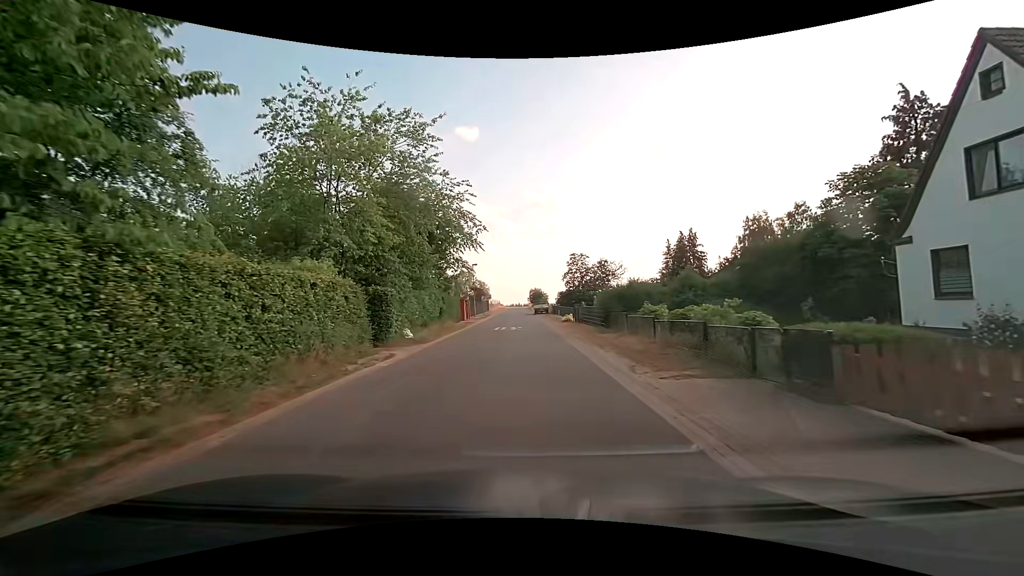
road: unclassified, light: Day
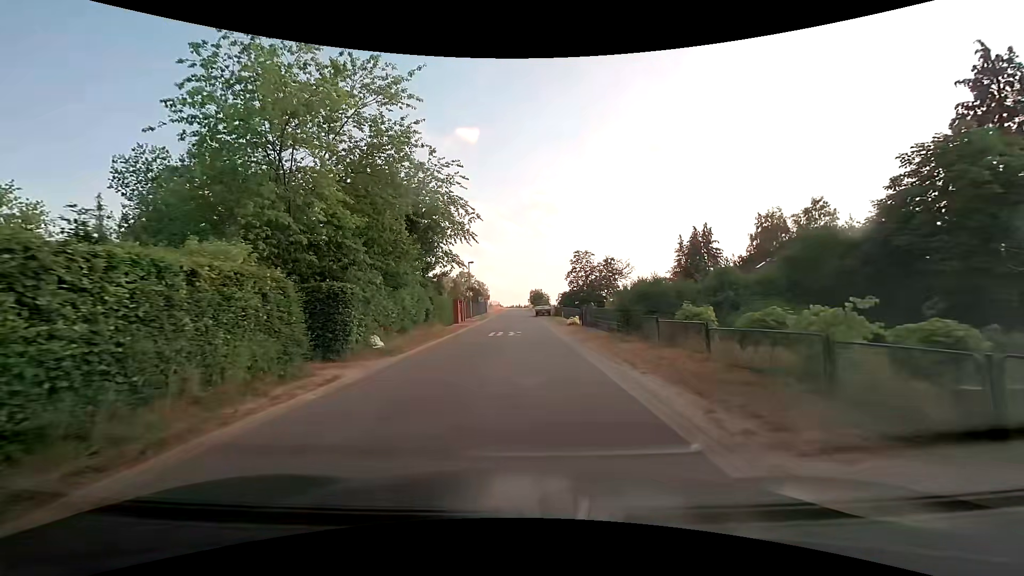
(0.0, +4.4) m; -1°
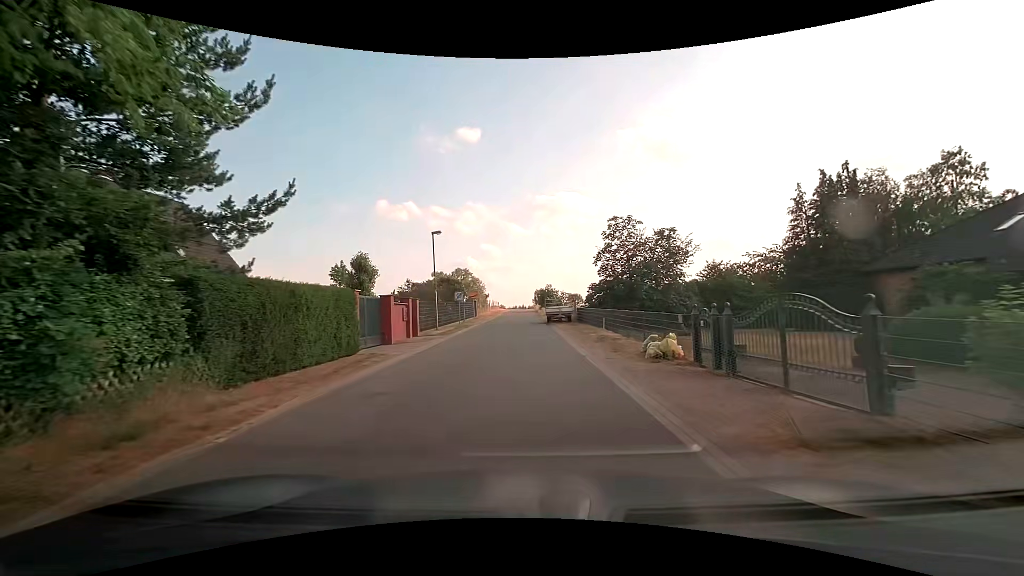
(0.0, +22.2) m; 0°
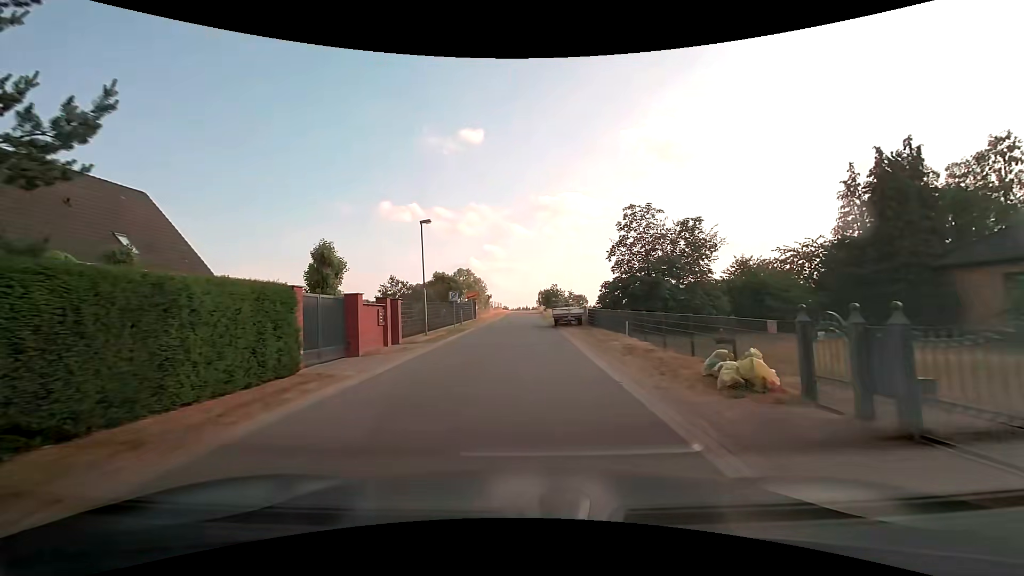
(0.0, +4.5) m; -1°
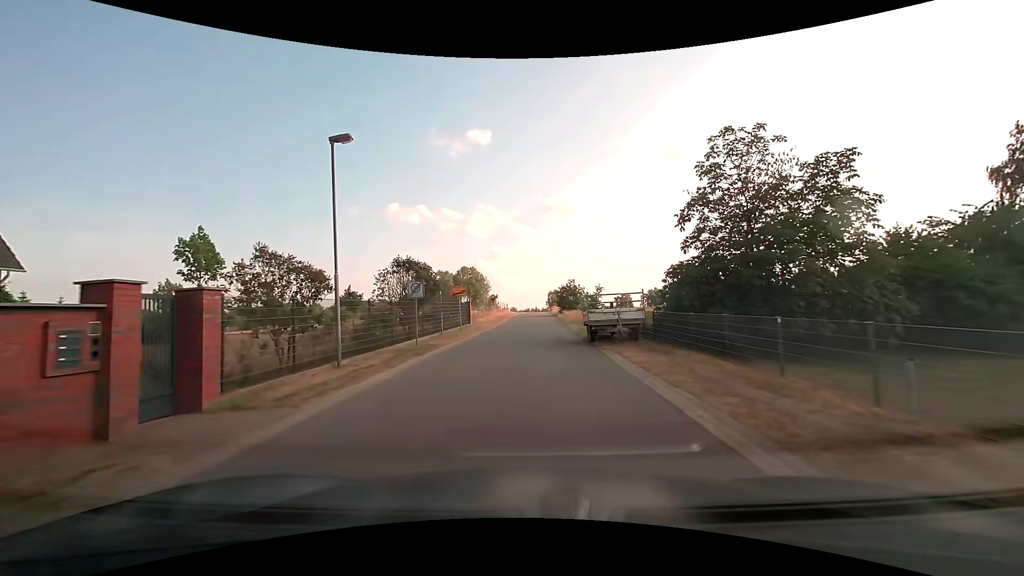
(-0.1, +13.4) m; -1°
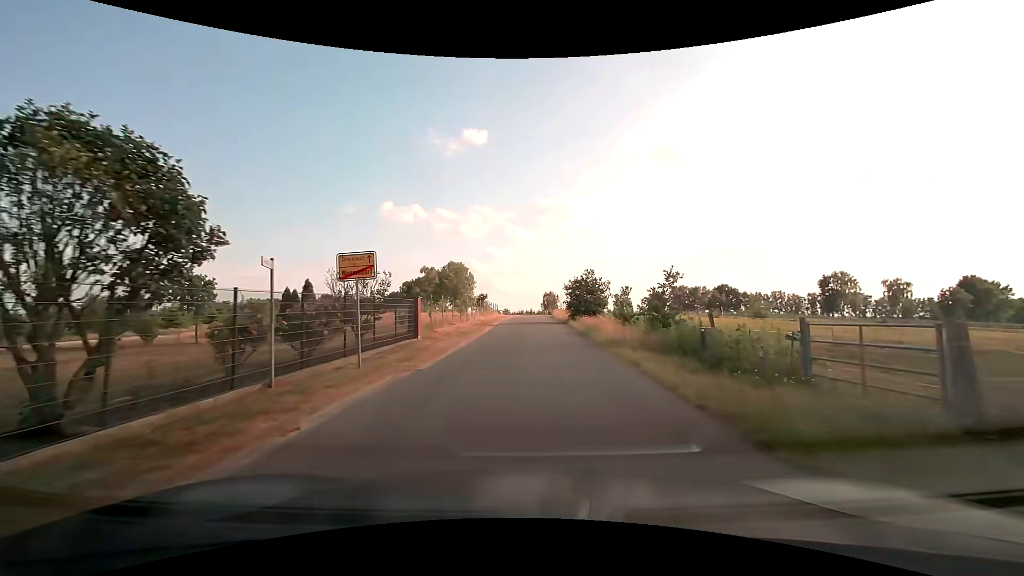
(-0.1, +17.8) m; +1°
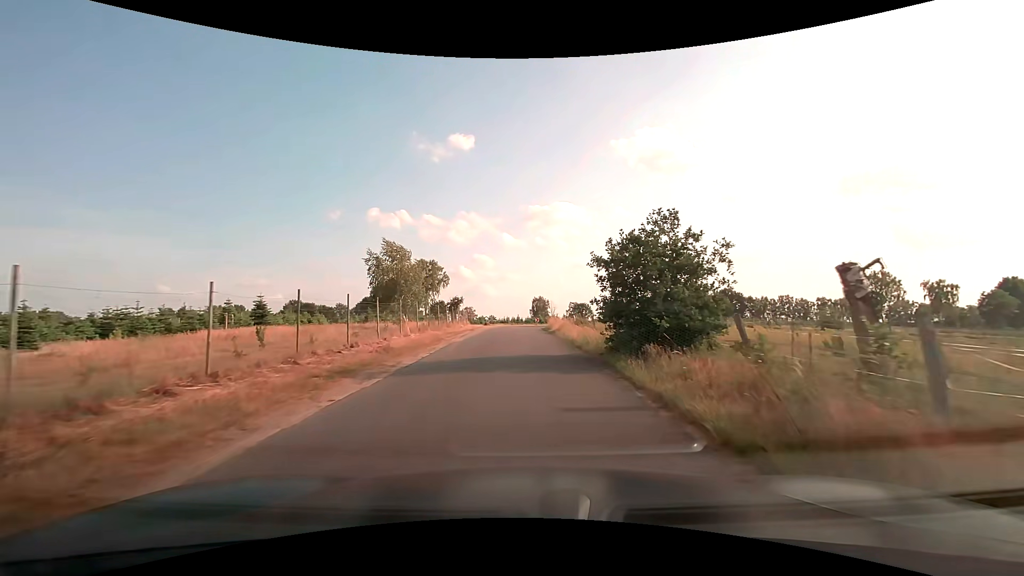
(+0.6, +23.9) m; +1°
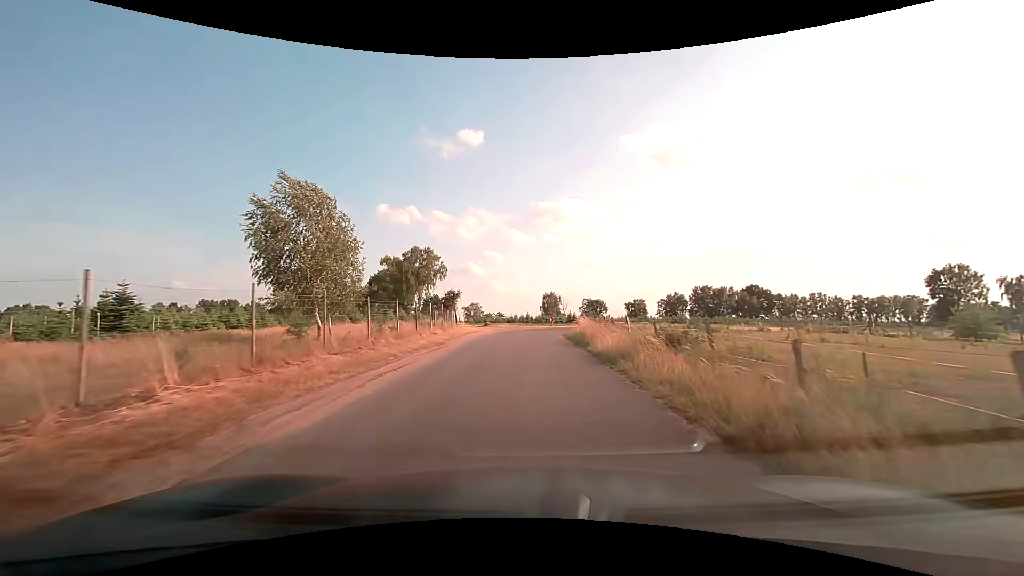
(-0.2, +17.6) m; -1°
(0, +10) (0, +20) (0, +30) (+1, +40) (+4, +49) (+10, +58) (+17, +64) (+26, +70) (+35, +74) (+43, +79) m
